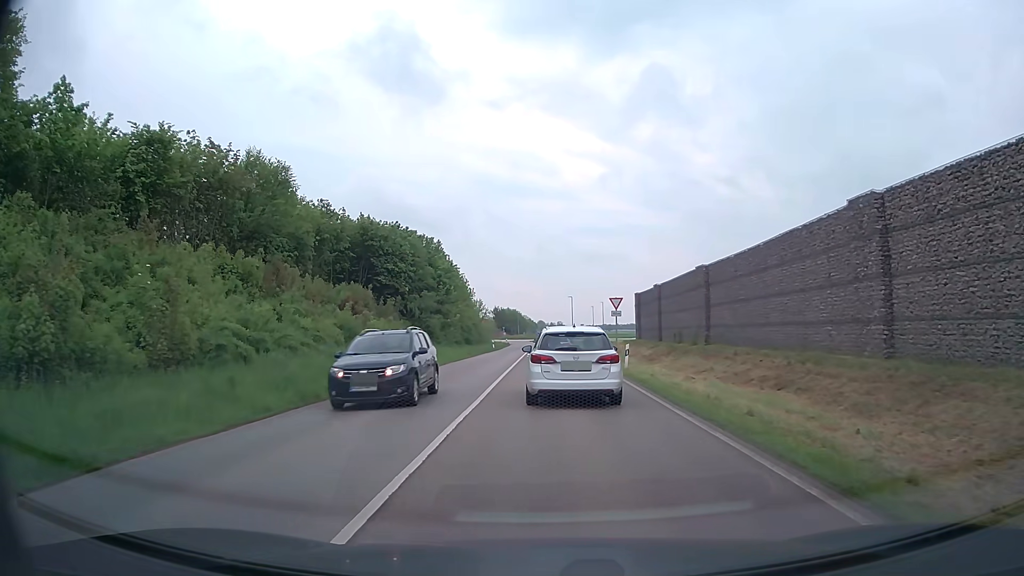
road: secondary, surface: asphalt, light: Day
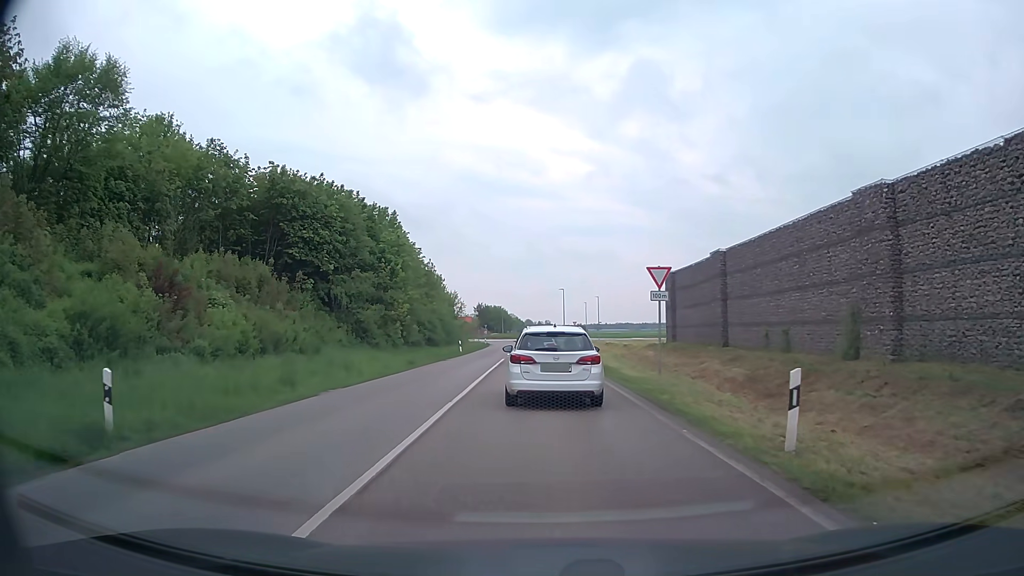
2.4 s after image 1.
(+0.2, +18.7) m; +1°
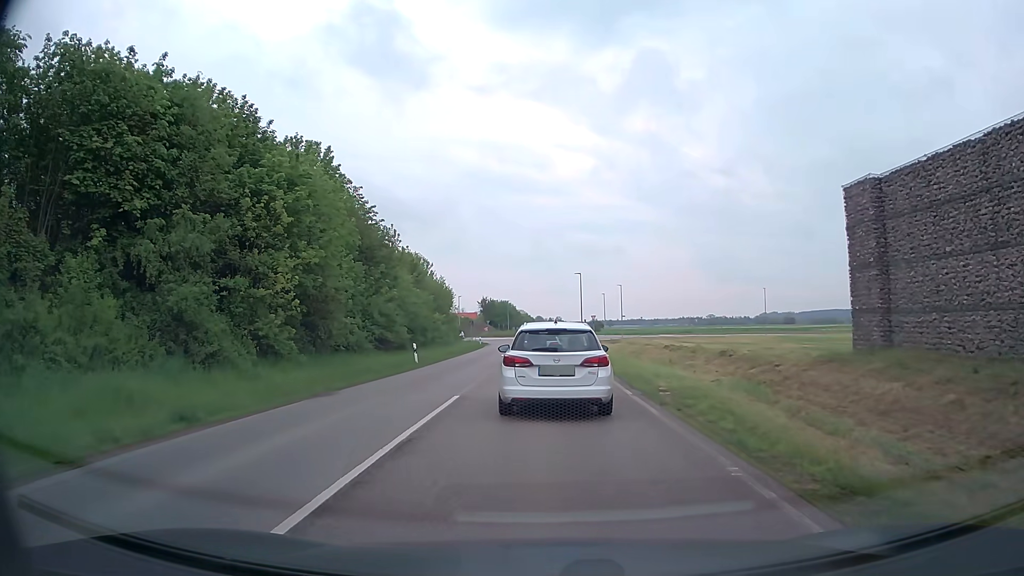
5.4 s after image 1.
(-0.1, +22.0) m; -1°
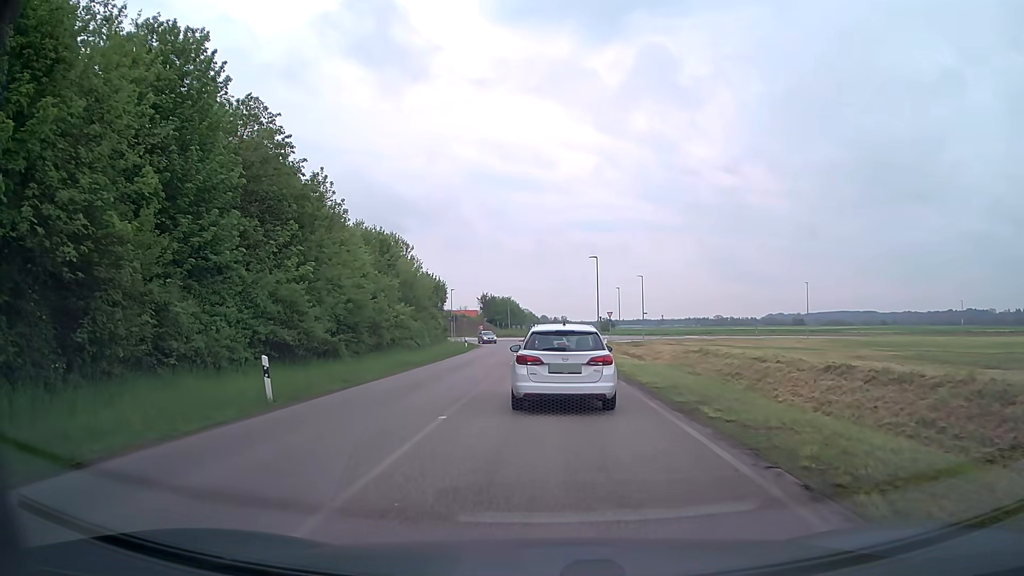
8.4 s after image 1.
(-0.2, +17.6) m; -1°
